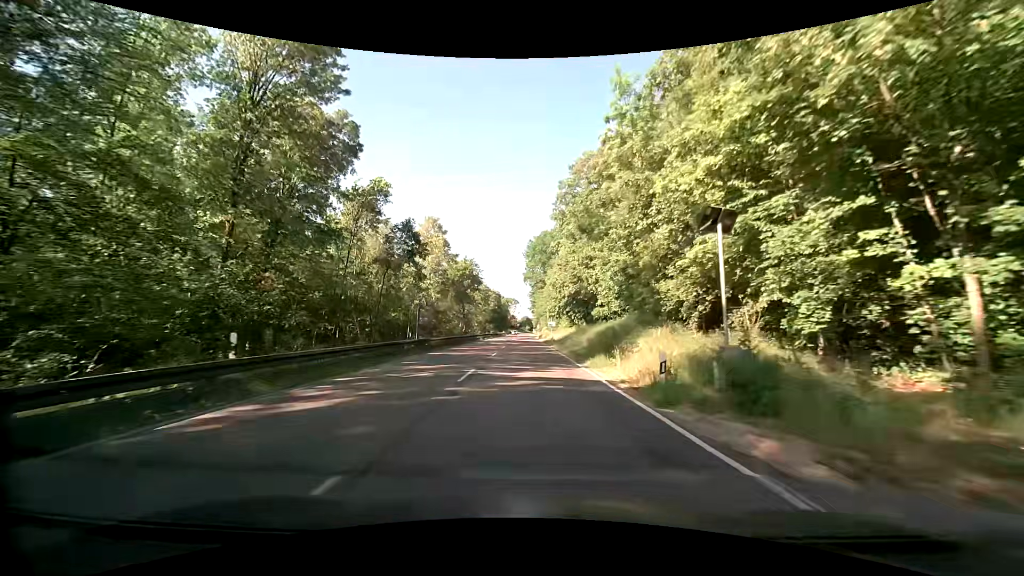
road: secondary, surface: asphalt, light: Day
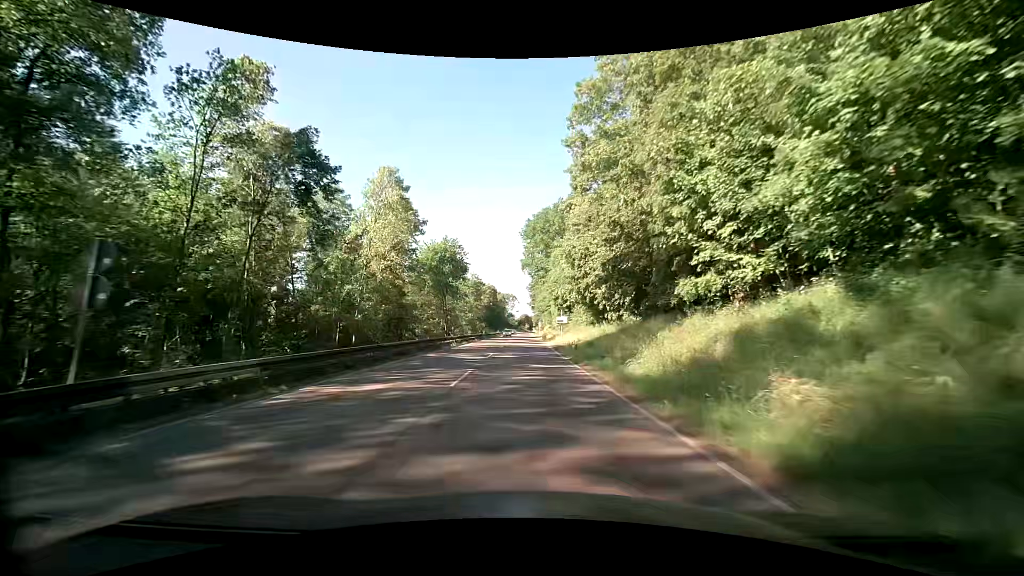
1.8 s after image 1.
(-0.1, +24.9) m; -1°
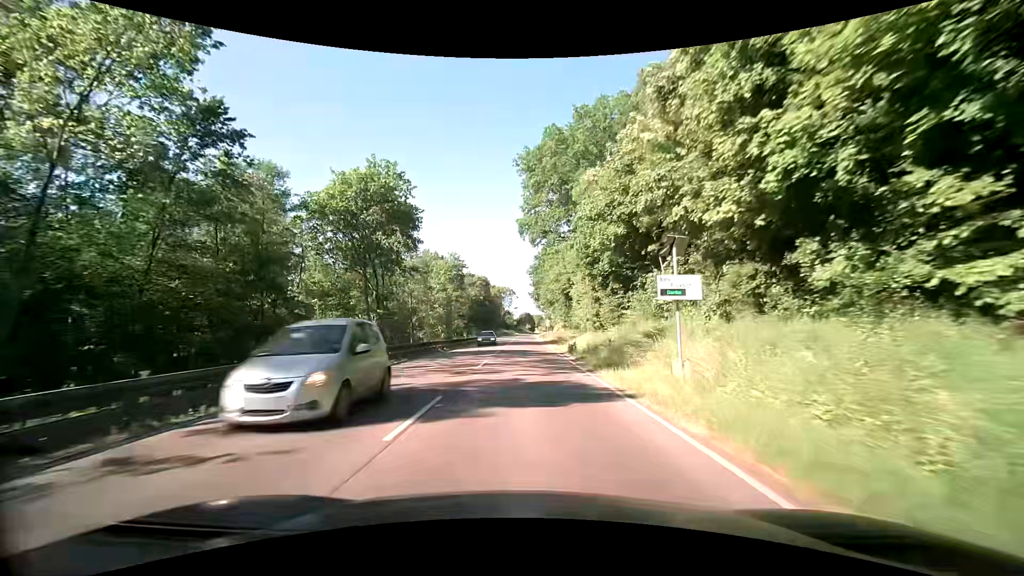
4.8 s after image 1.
(+0.1, +41.9) m; 0°
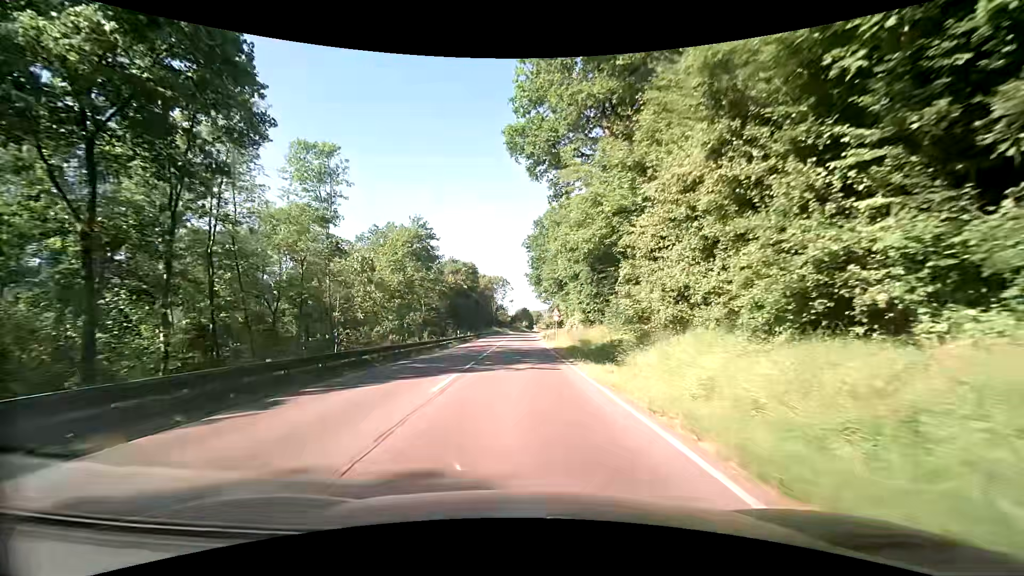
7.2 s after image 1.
(+0.2, +31.1) m; 0°
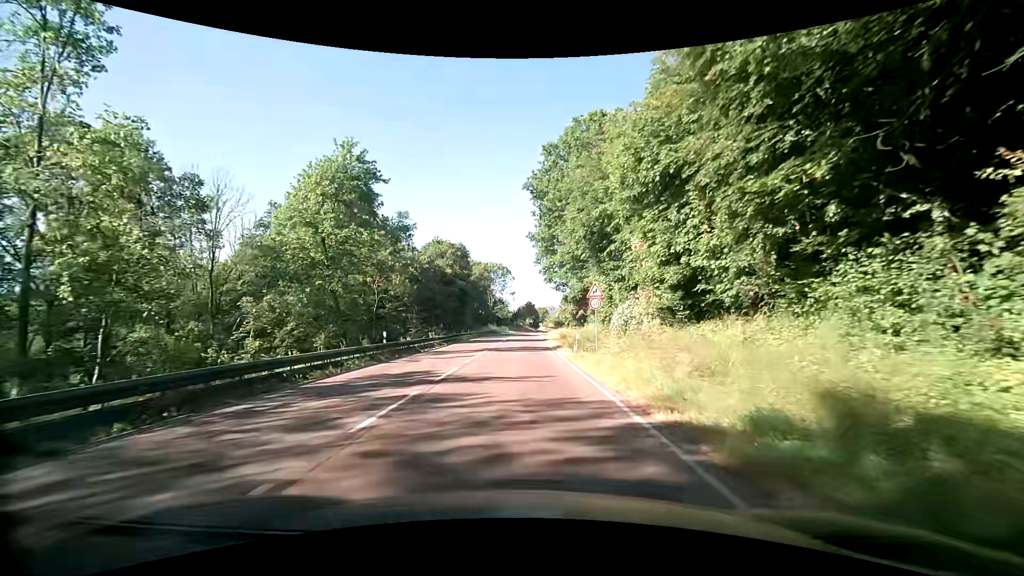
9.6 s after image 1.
(+0.3, +28.6) m; 0°
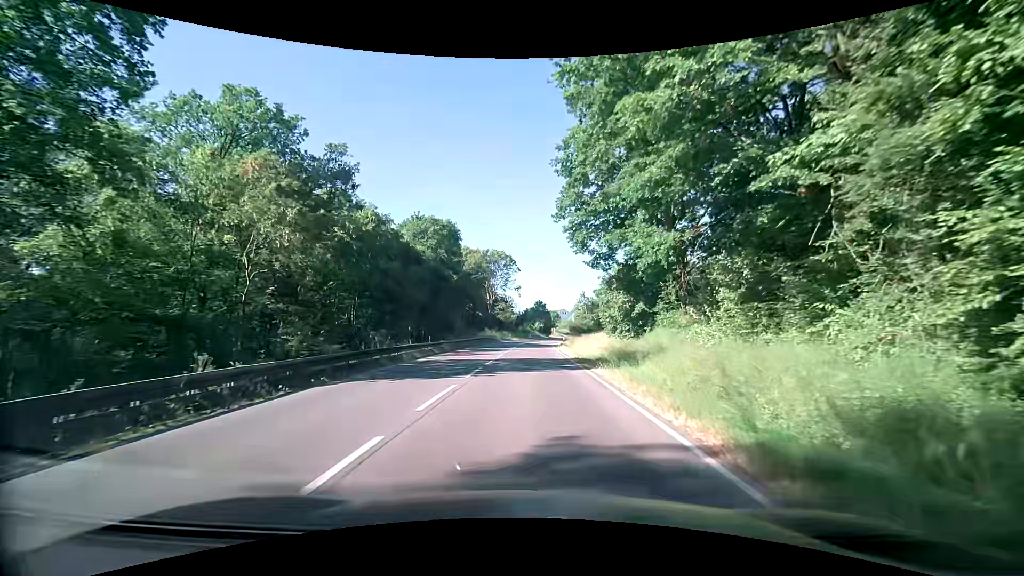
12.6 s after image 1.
(-0.3, +28.0) m; -1°
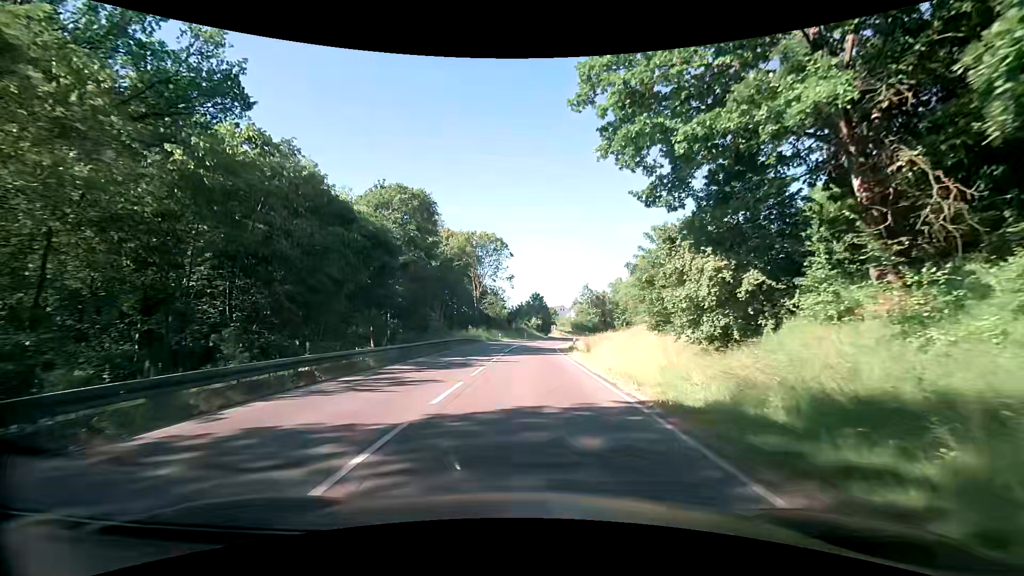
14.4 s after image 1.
(+0.1, +17.4) m; +1°
